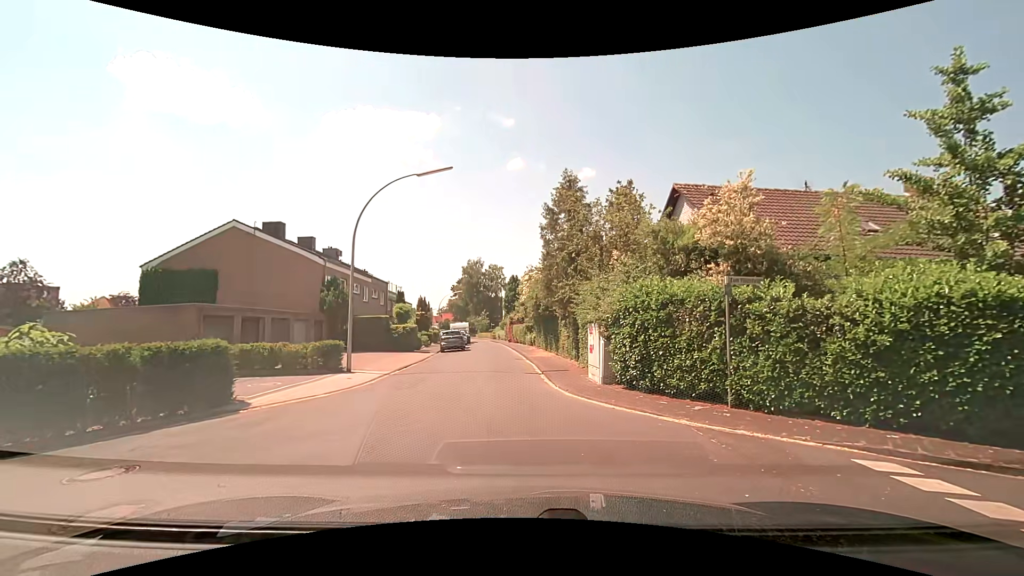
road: residential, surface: paved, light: Day
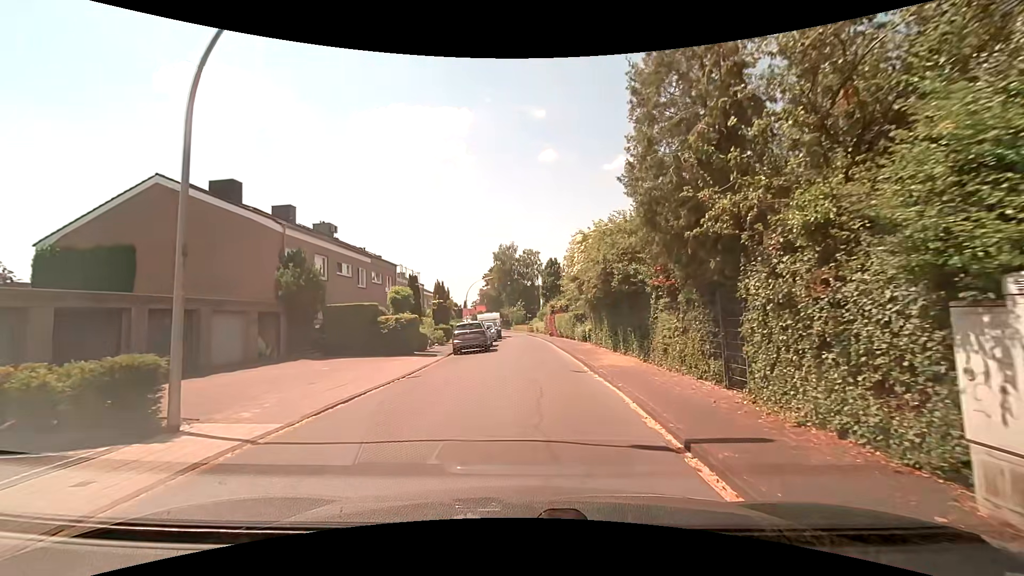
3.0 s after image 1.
(-0.3, +12.1) m; -3°
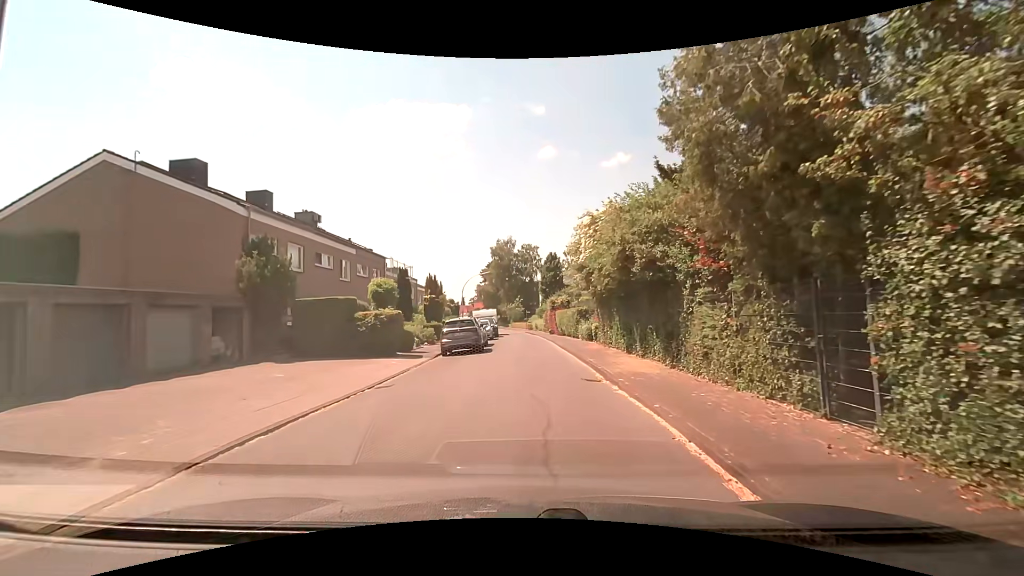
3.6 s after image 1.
(0.0, +3.1) m; +1°
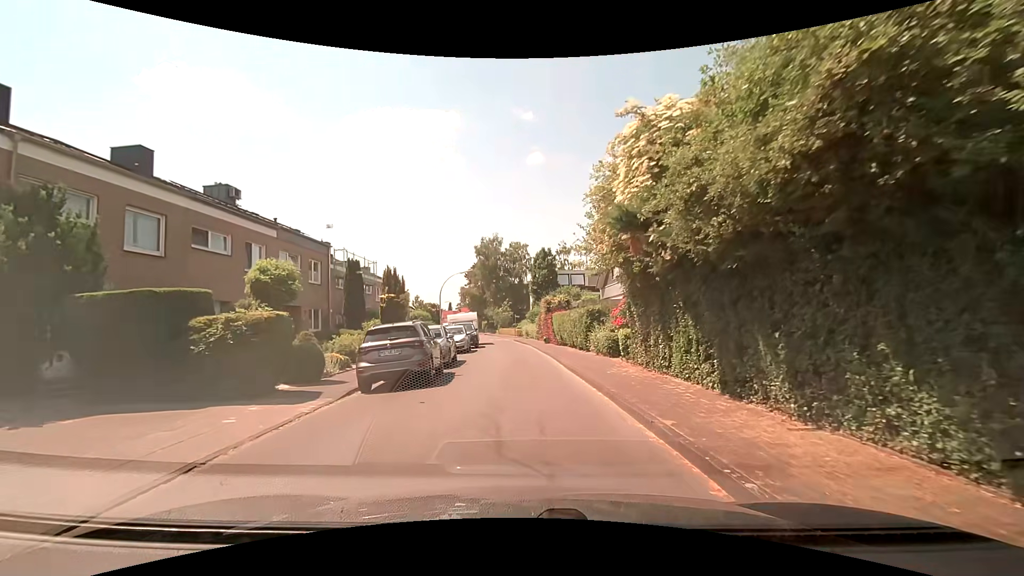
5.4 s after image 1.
(0.0, +9.5) m; +1°
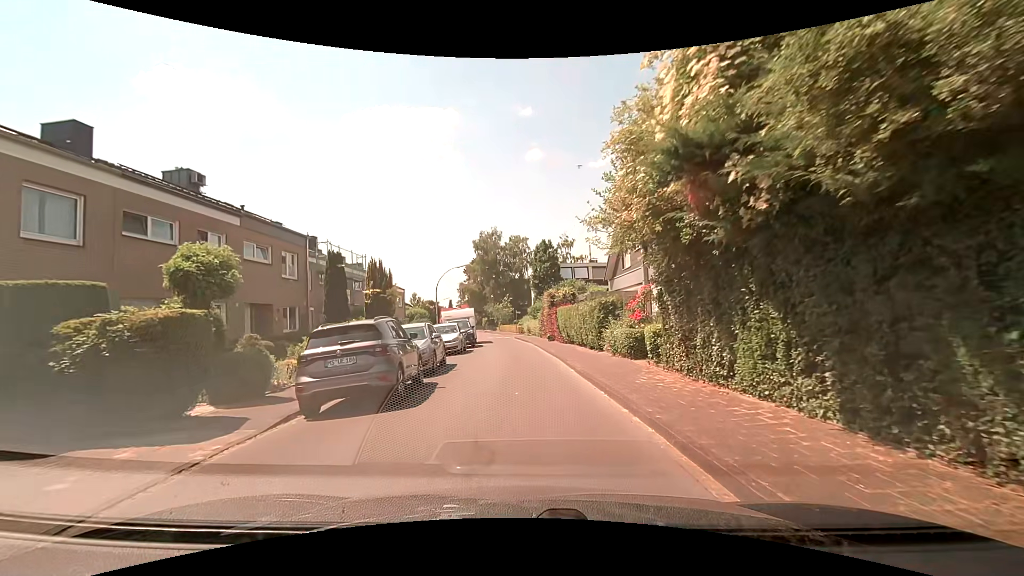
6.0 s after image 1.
(0.0, +3.2) m; -1°
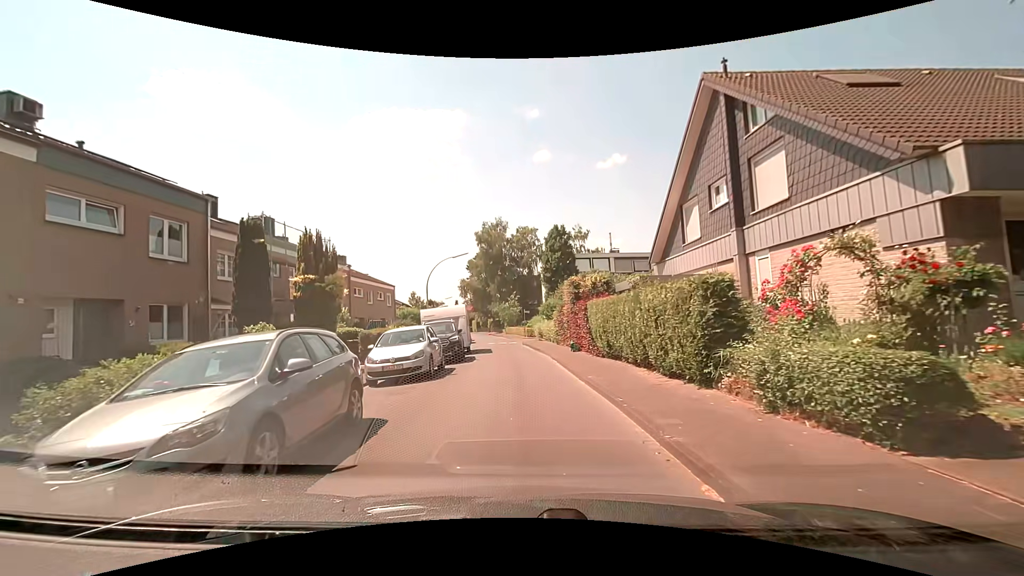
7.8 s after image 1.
(0.0, +9.6) m; 0°
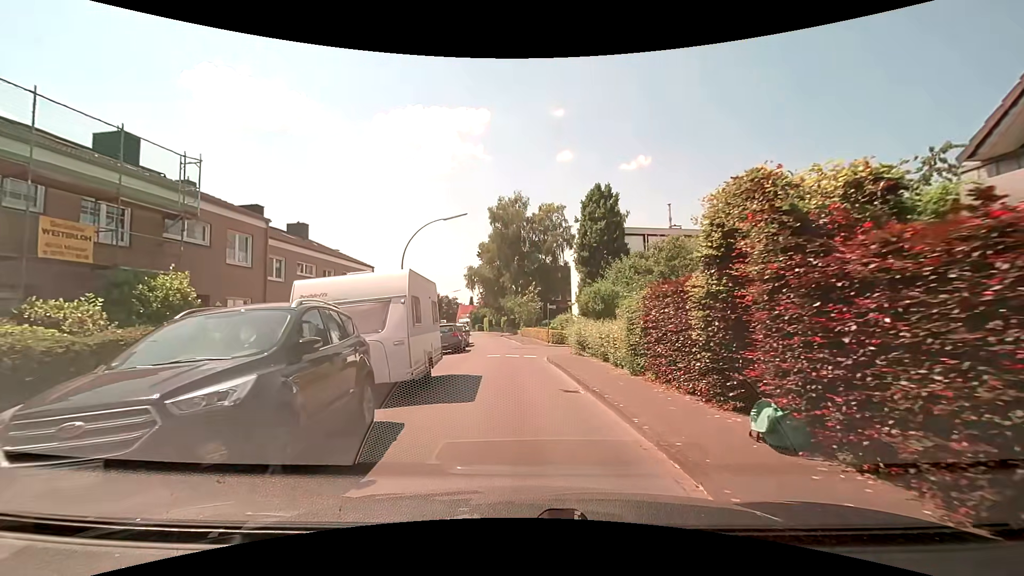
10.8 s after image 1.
(-0.3, +15.4) m; -1°
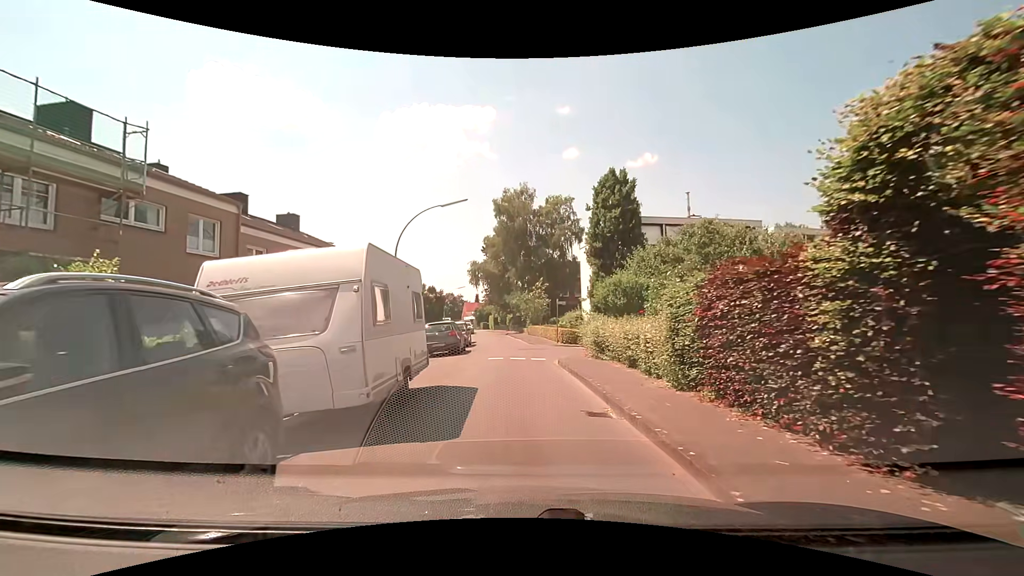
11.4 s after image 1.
(0.0, +3.0) m; -1°
(0, +10) (-1, +20) (-1, +30) (-2, +40) (-2, +50) (-3, +60) (-5, +70) (-7, +80) (-8, +89) (-10, +99) m
